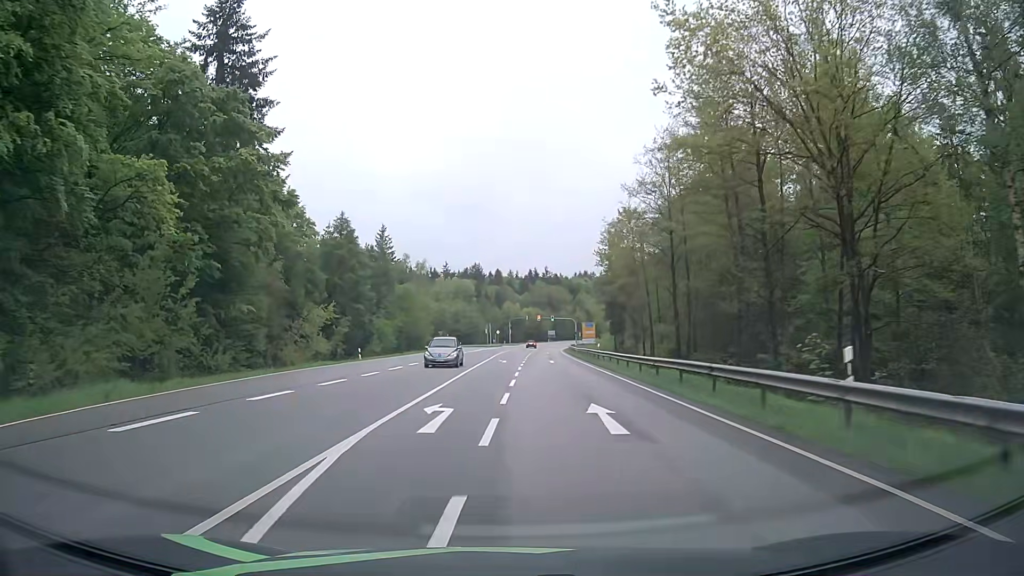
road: secondary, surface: asphalt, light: Day
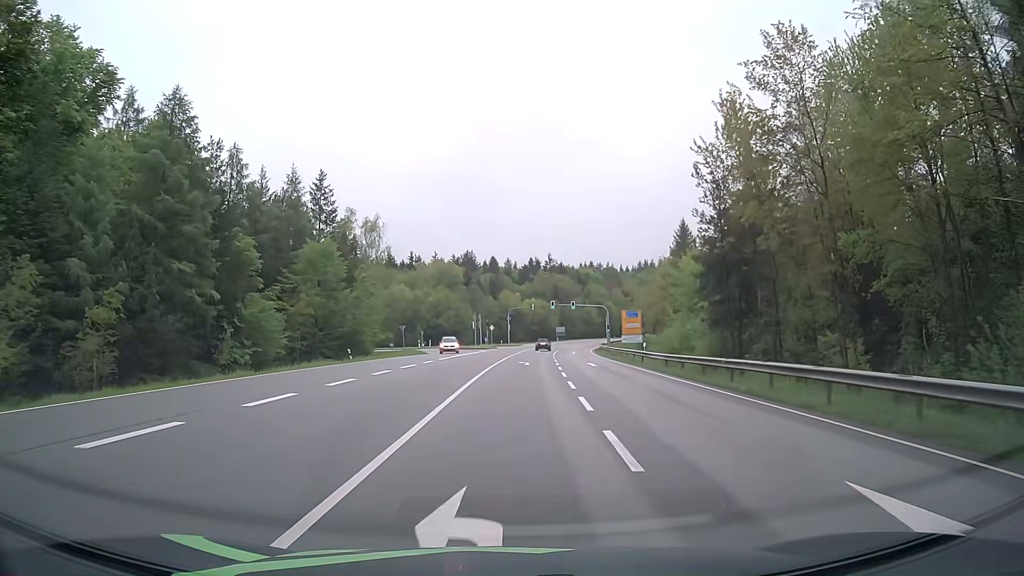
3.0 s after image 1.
(-0.1, +43.5) m; +1°
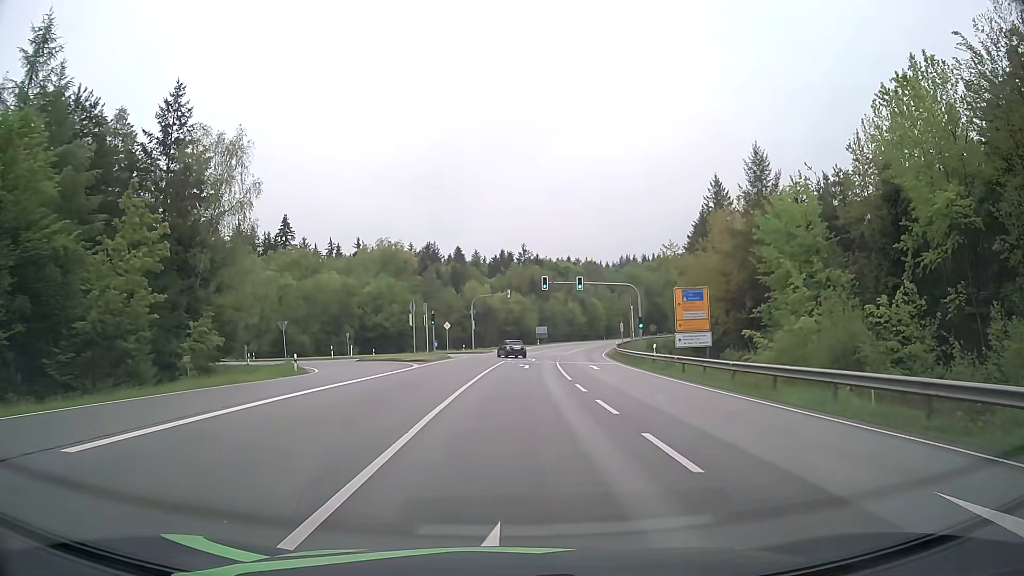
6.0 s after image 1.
(+0.4, +35.7) m; +2°
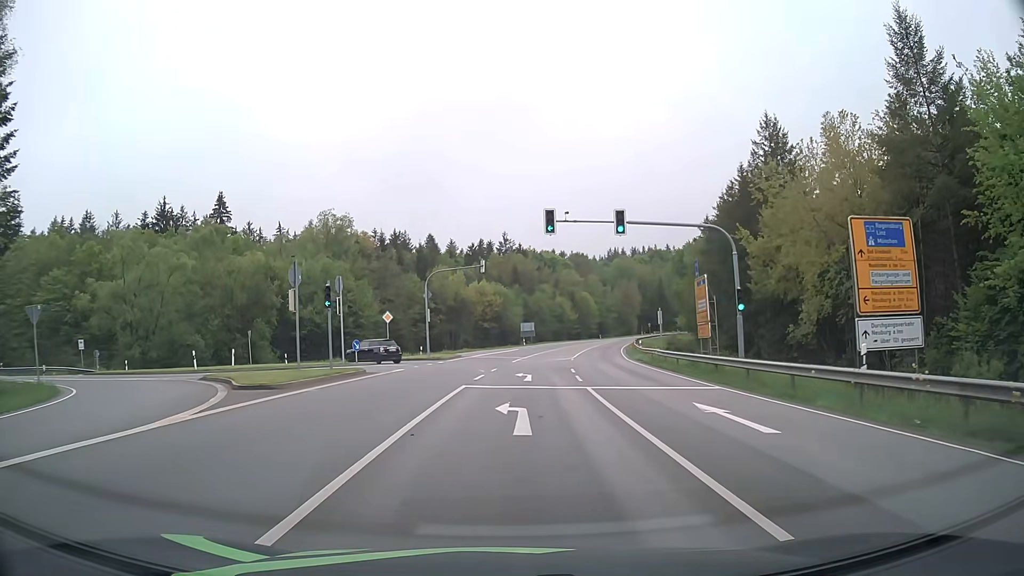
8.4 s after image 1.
(+0.5, +25.5) m; +2°
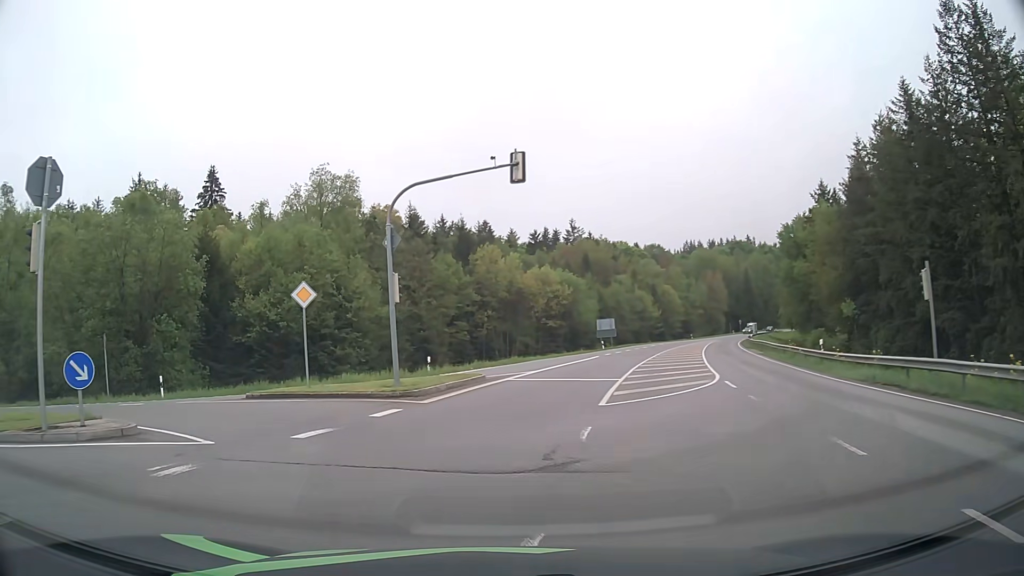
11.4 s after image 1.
(0.0, +26.6) m; -6°
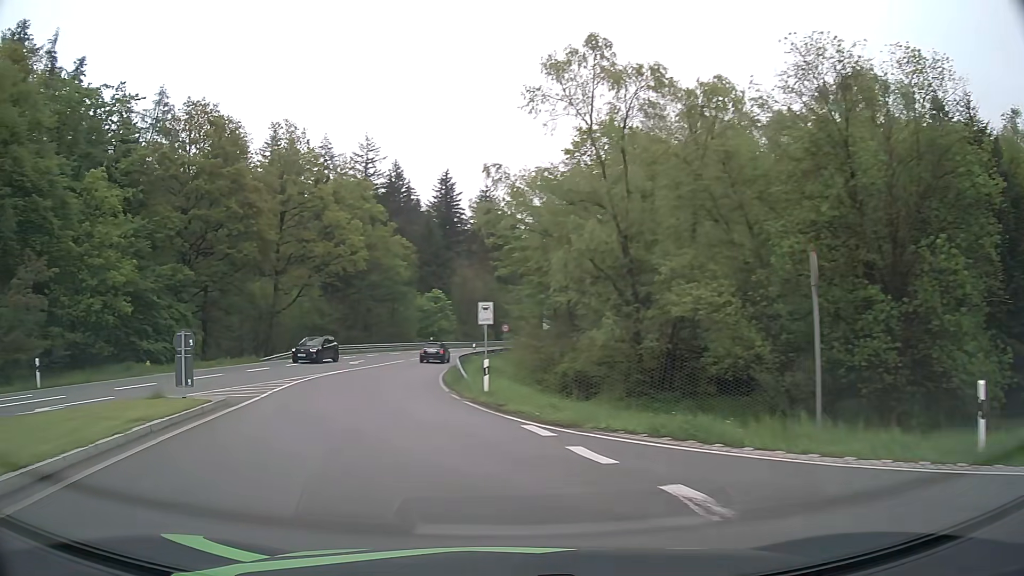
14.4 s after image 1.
(-9.7, +17.4) m; -63°
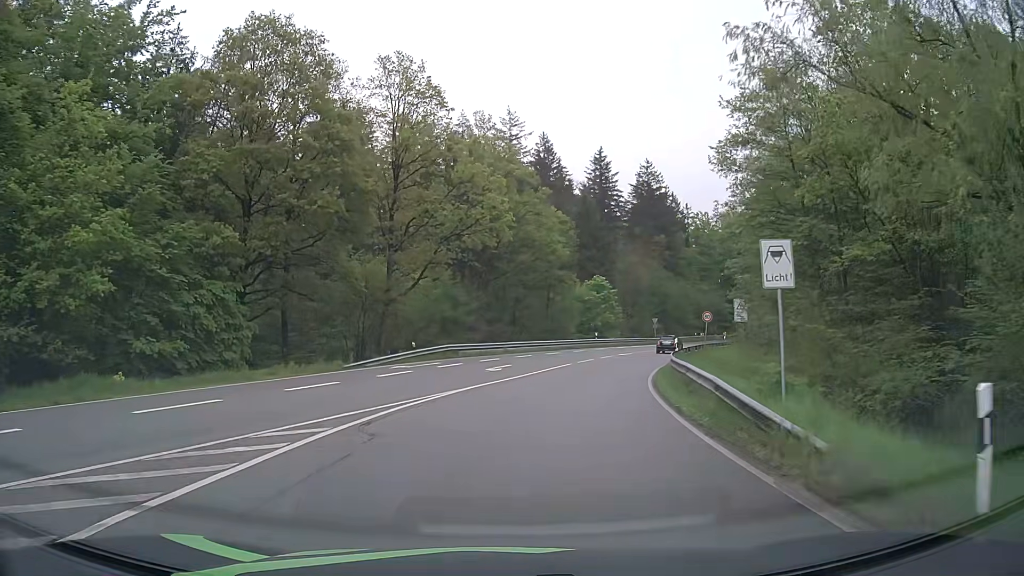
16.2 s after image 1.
(-2.8, +15.7) m; -13°
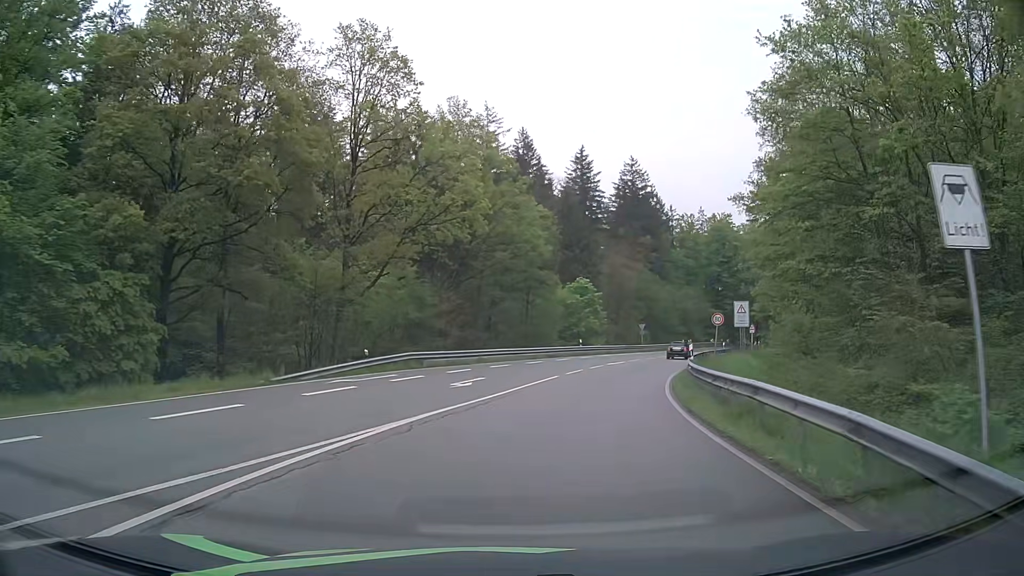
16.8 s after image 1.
(+0.1, +6.3) m; +2°
(0, +10) (+2, +20) (+4, +30) (+7, +39) (+11, +48) (+15, +58) (+19, +67) (+23, +76) (+27, +85) (+32, +94) m
